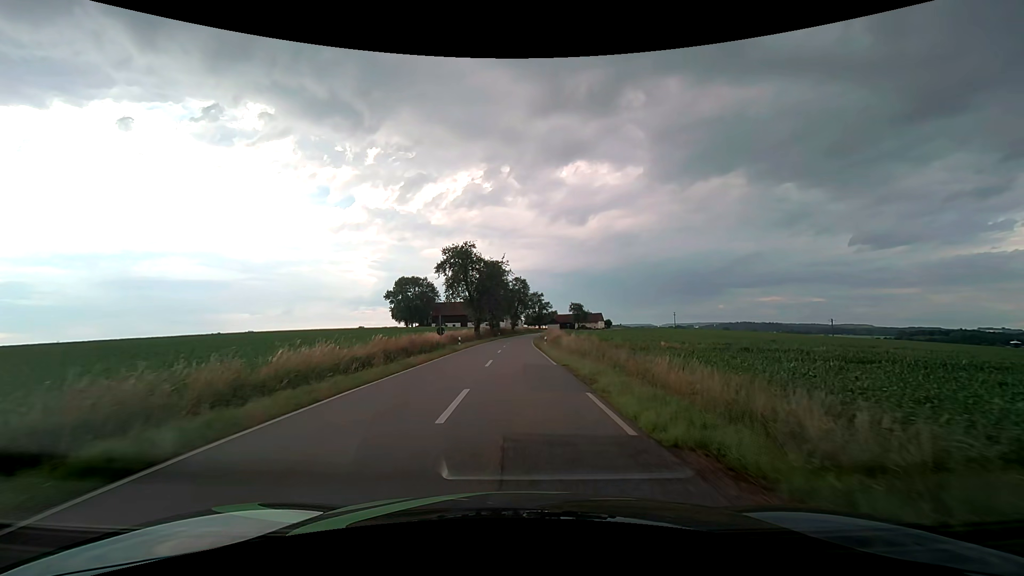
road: tertiary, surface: asphalt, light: Day
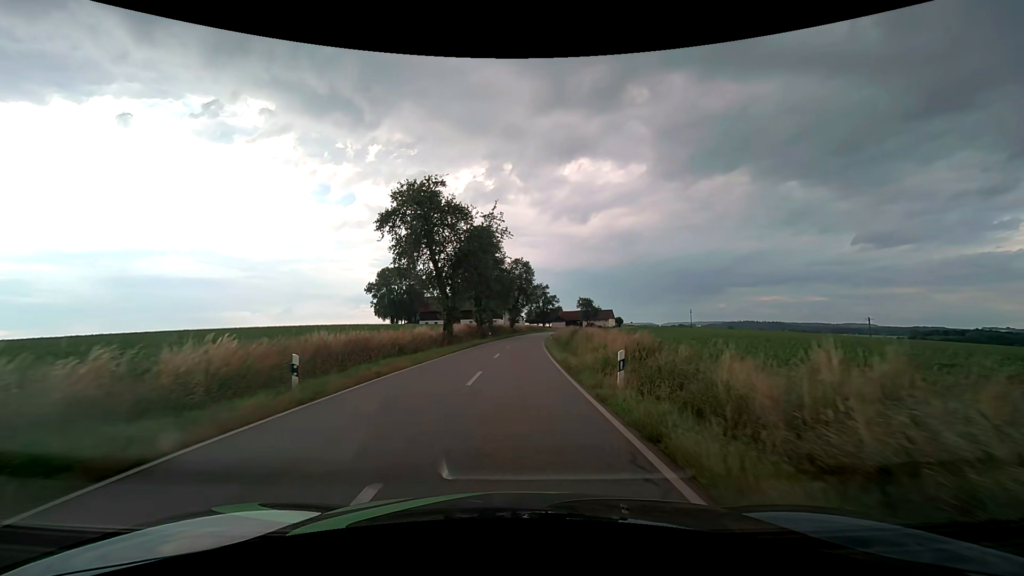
(0.0, +30.7) m; 0°
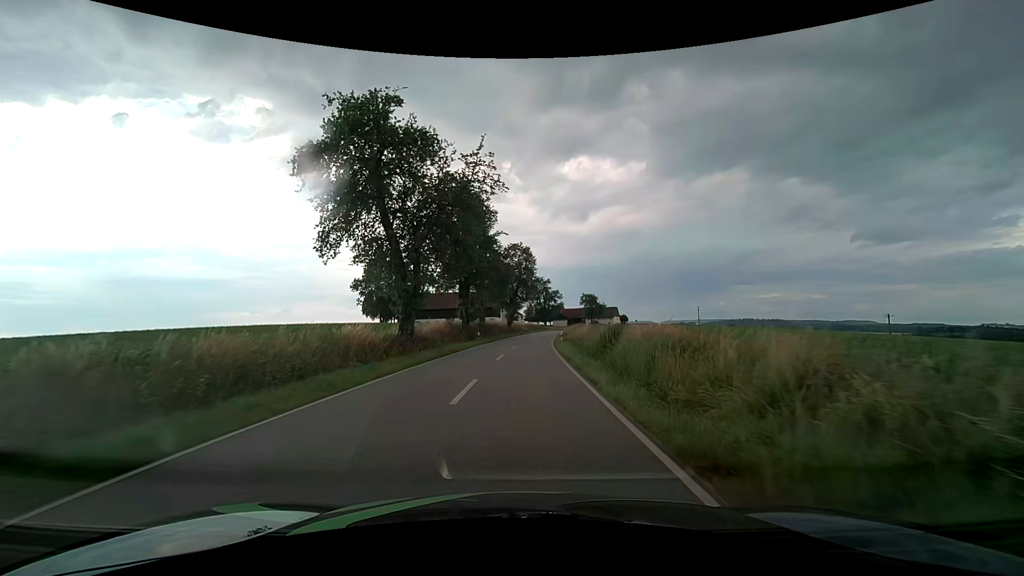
(0.0, +15.4) m; 0°
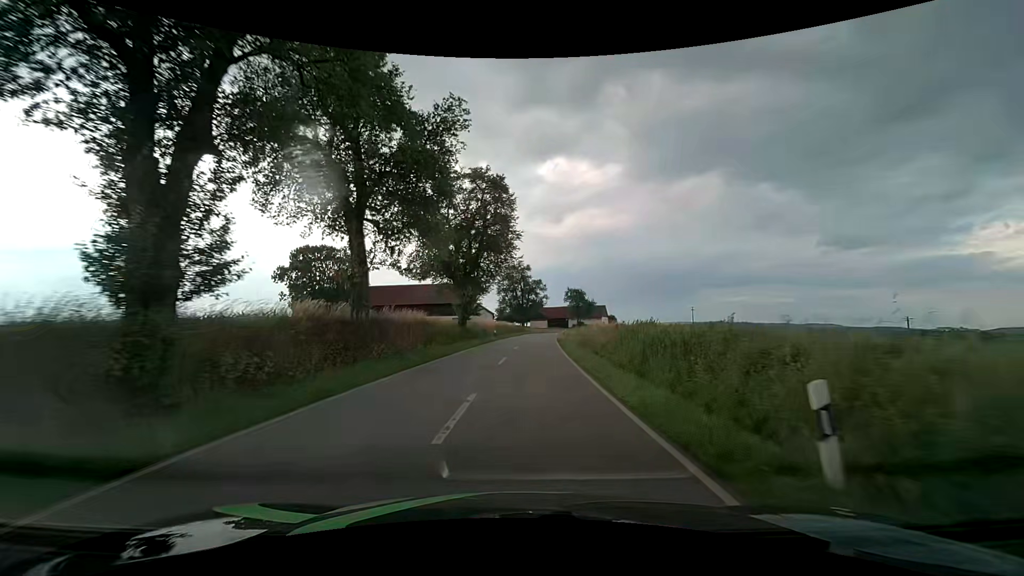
(+0.8, +38.4) m; +3°
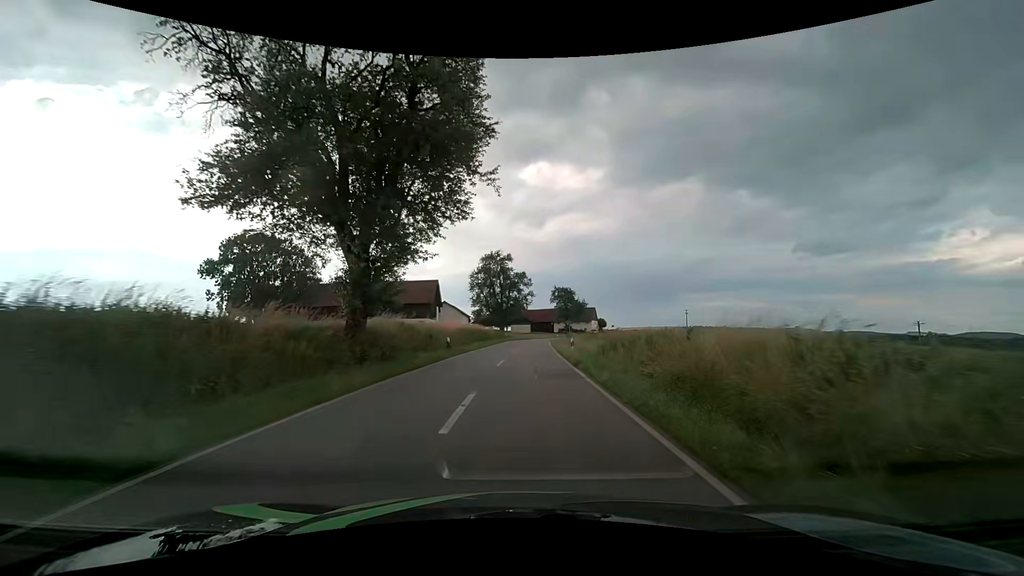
(+0.4, +23.0) m; +2°
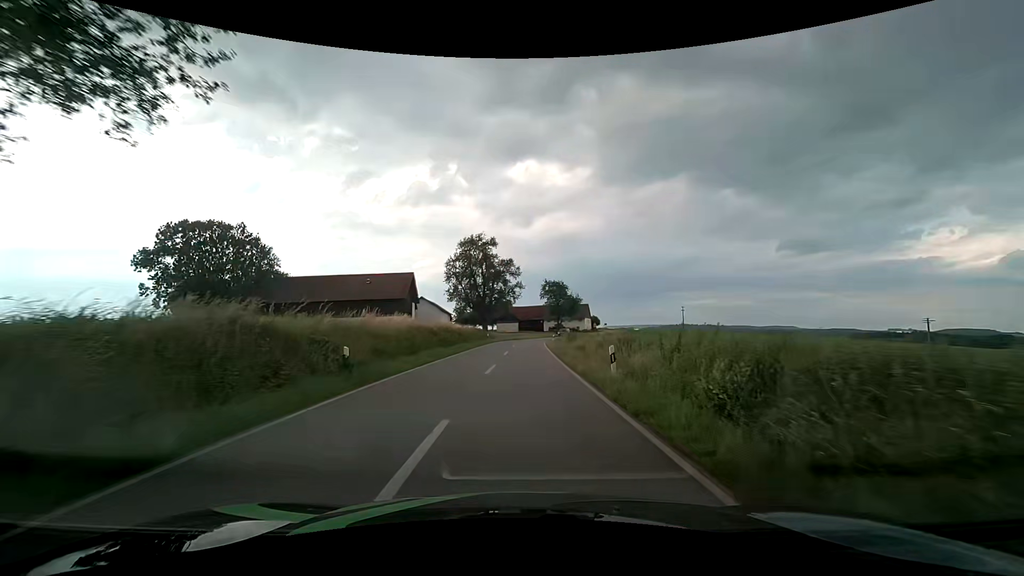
(+0.2, +15.2) m; +2°
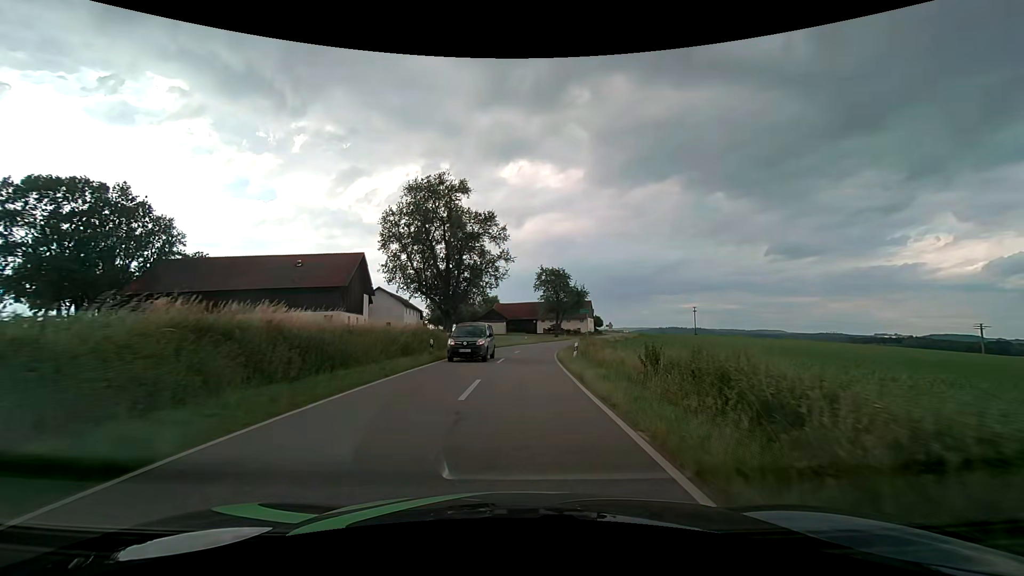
(+0.3, +30.1) m; +1°
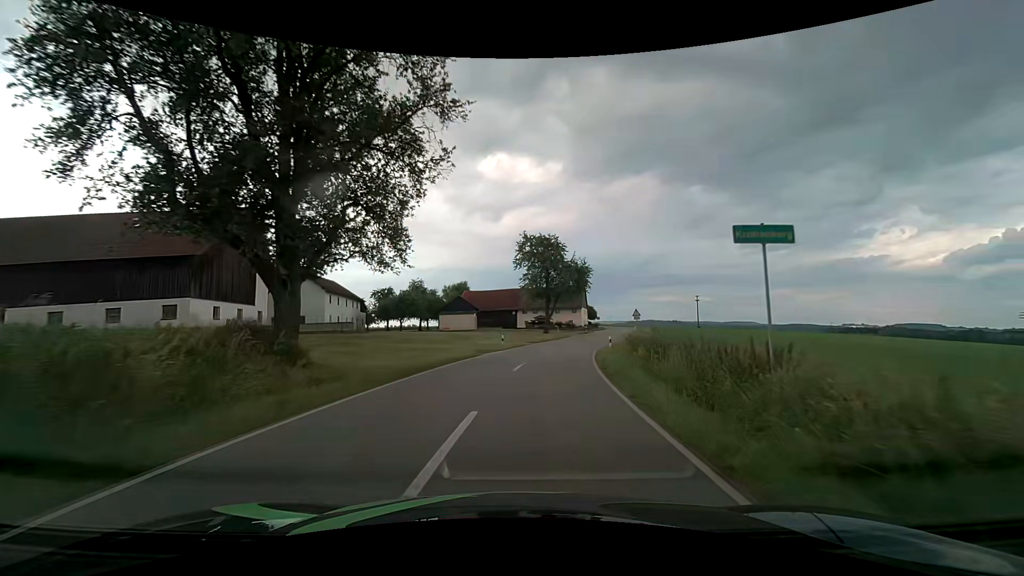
(+0.4, +29.7) m; +3°
(0, +10) (+1, +20) (+2, +30) (+5, +40) (+7, +49) (+10, +59) (+13, +68) (+16, +78) (+18, +88) (+21, +97) m
